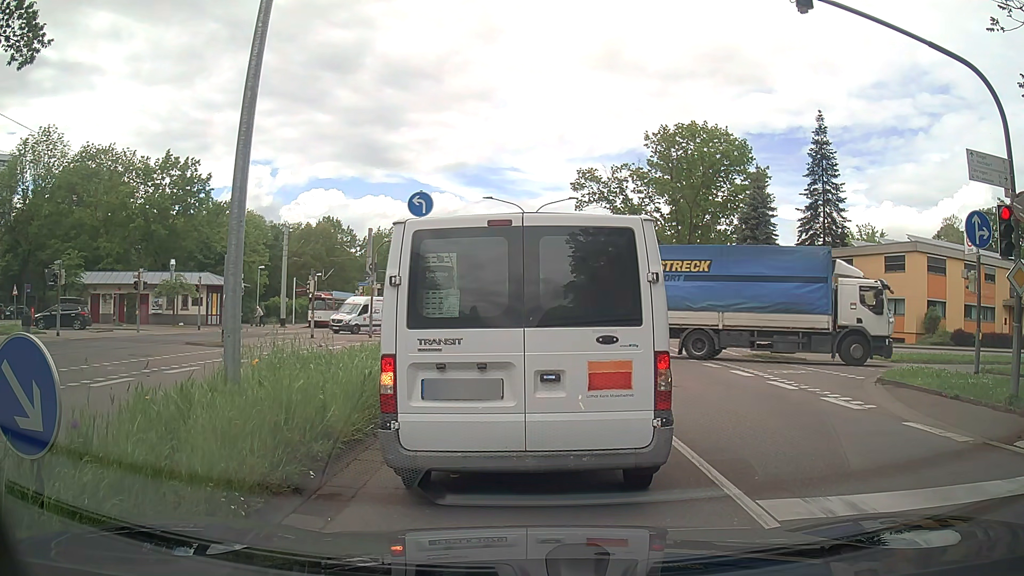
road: secondary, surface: asphalt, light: Day
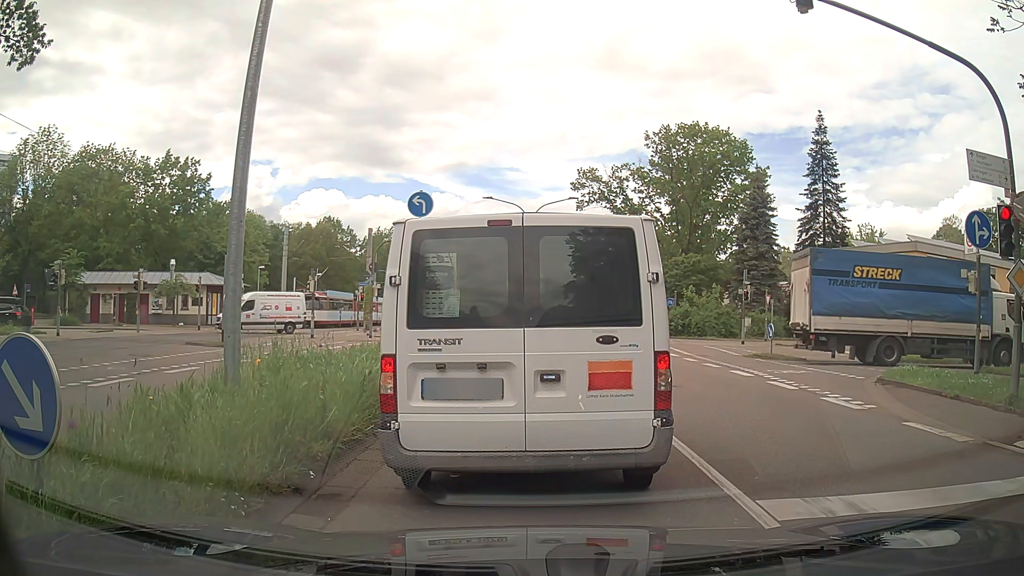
(0.0, 0.0) m; 0°
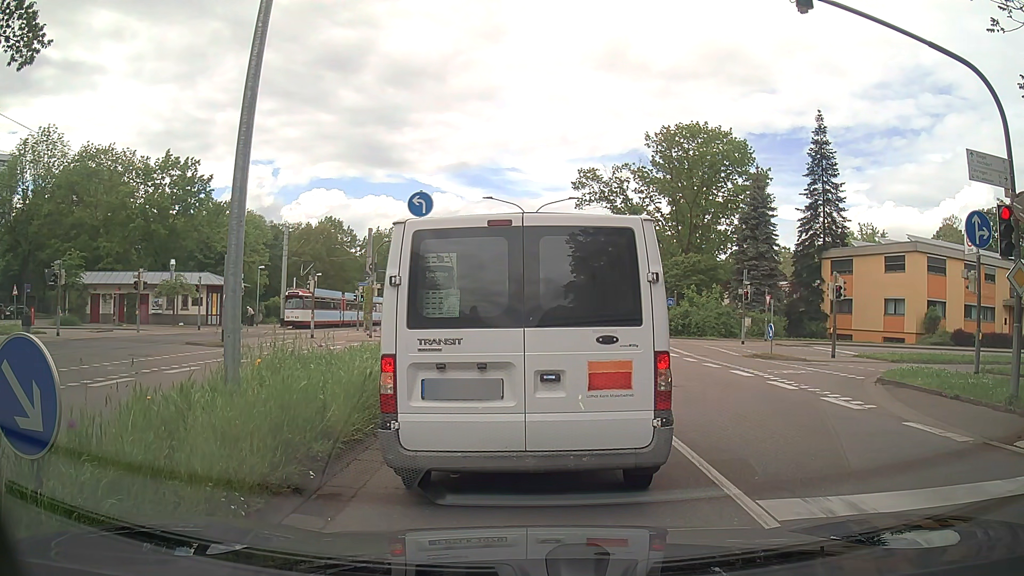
(0.0, 0.0) m; 0°
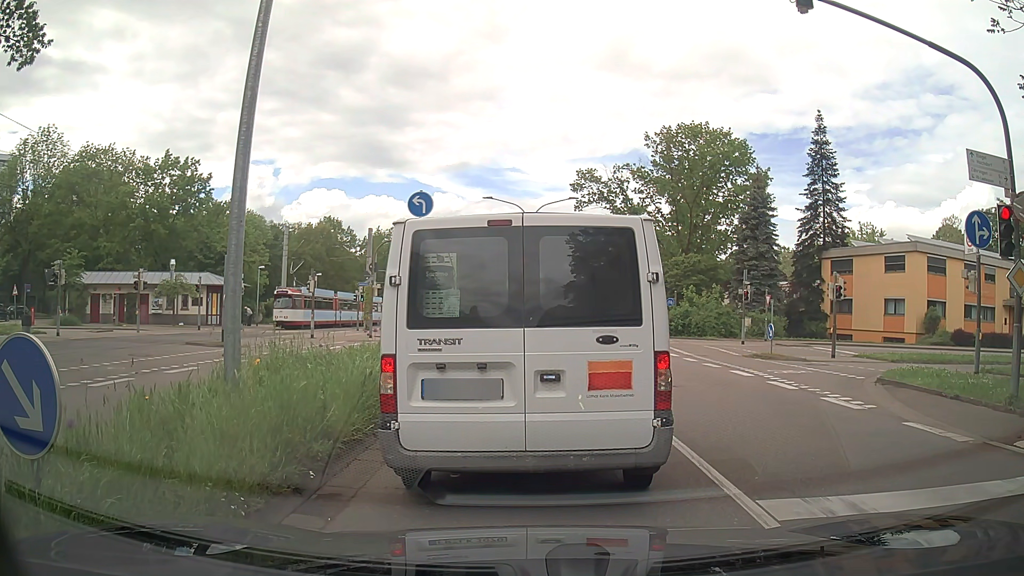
(0.0, 0.0) m; 0°
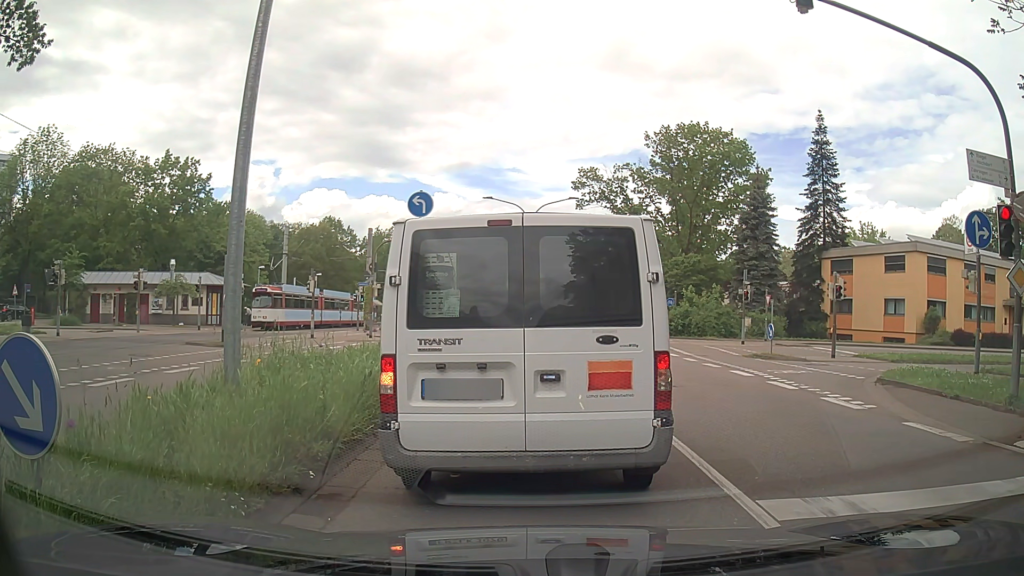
(0.0, 0.0) m; 0°
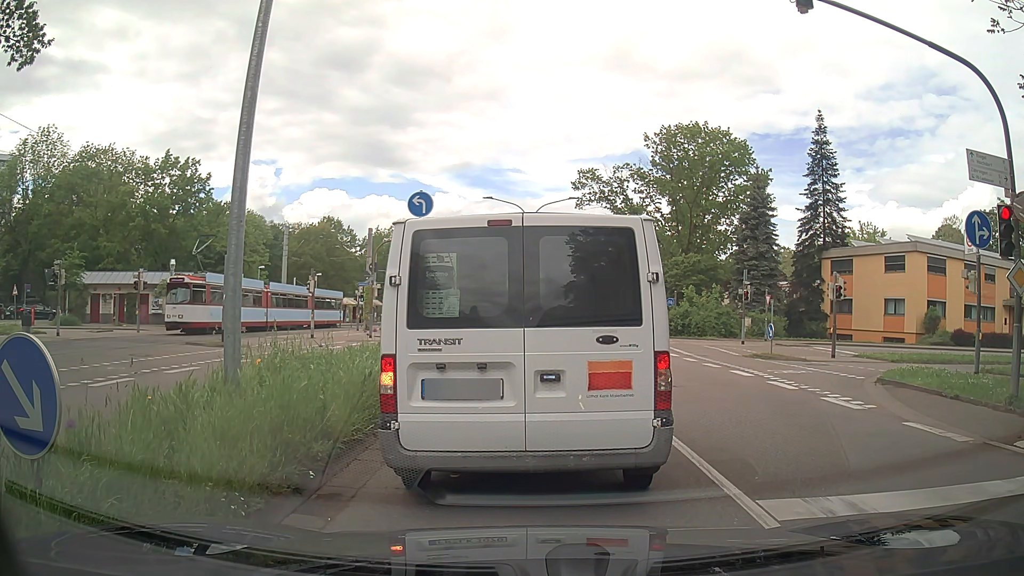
(0.0, 0.0) m; 0°
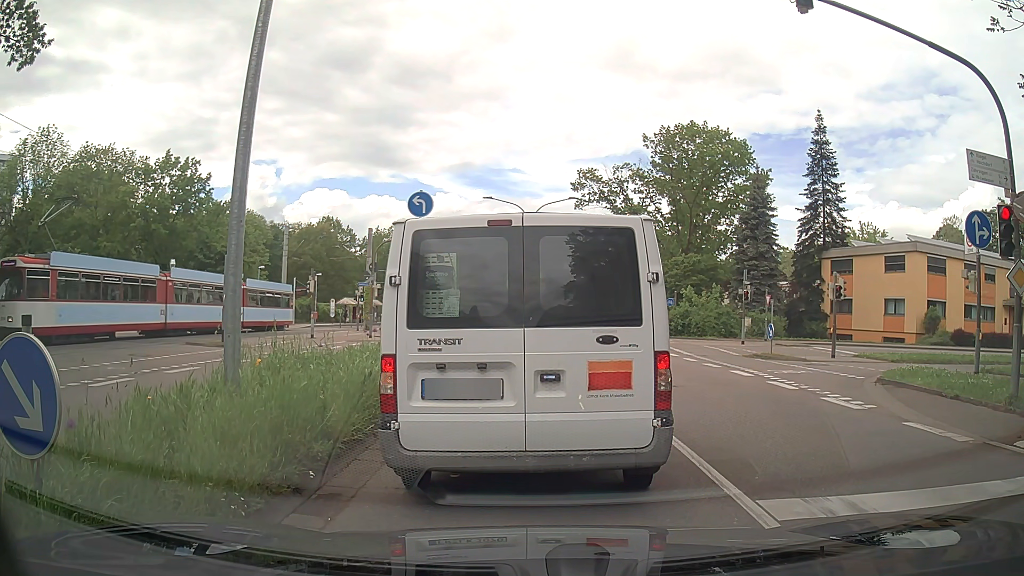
(0.0, 0.0) m; 0°
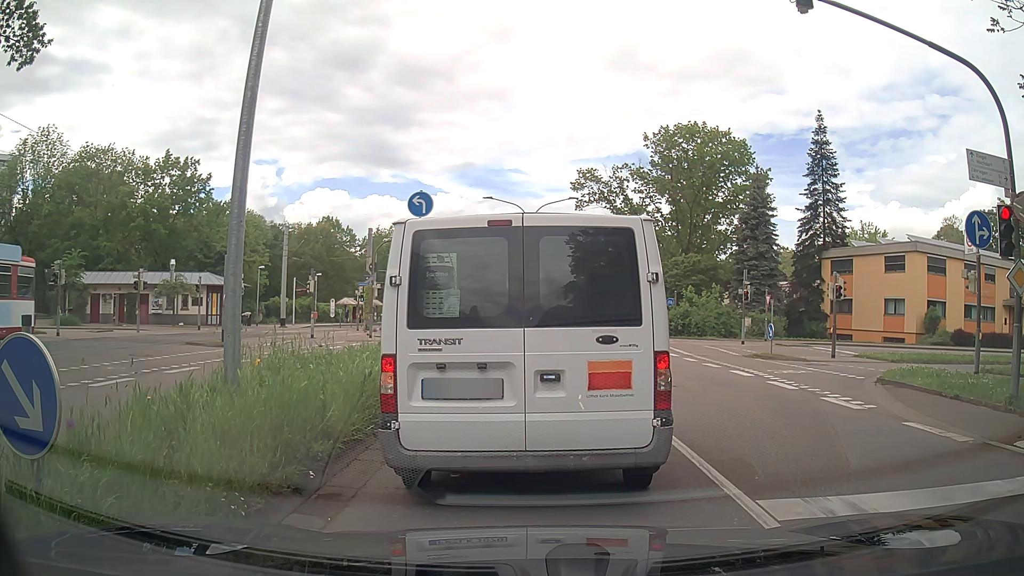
(0.0, 0.0) m; 0°
